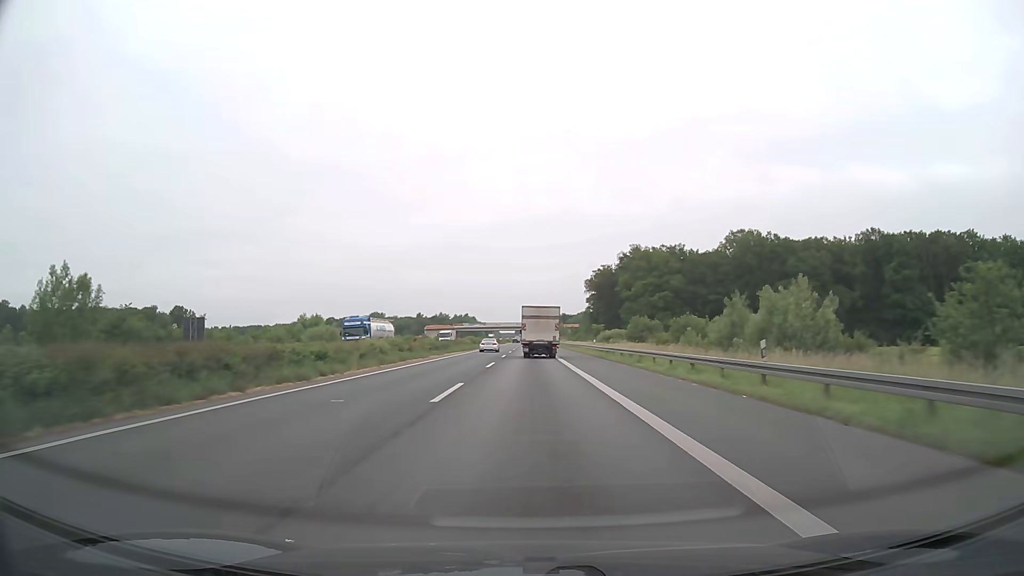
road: motorway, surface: asphalt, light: Day
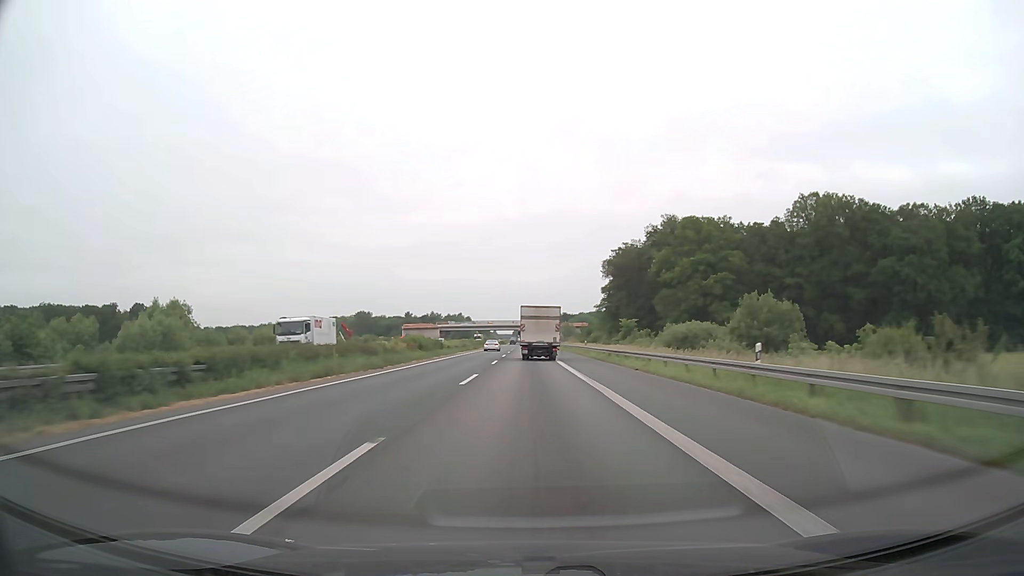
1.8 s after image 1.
(+0.1, +47.4) m; 0°
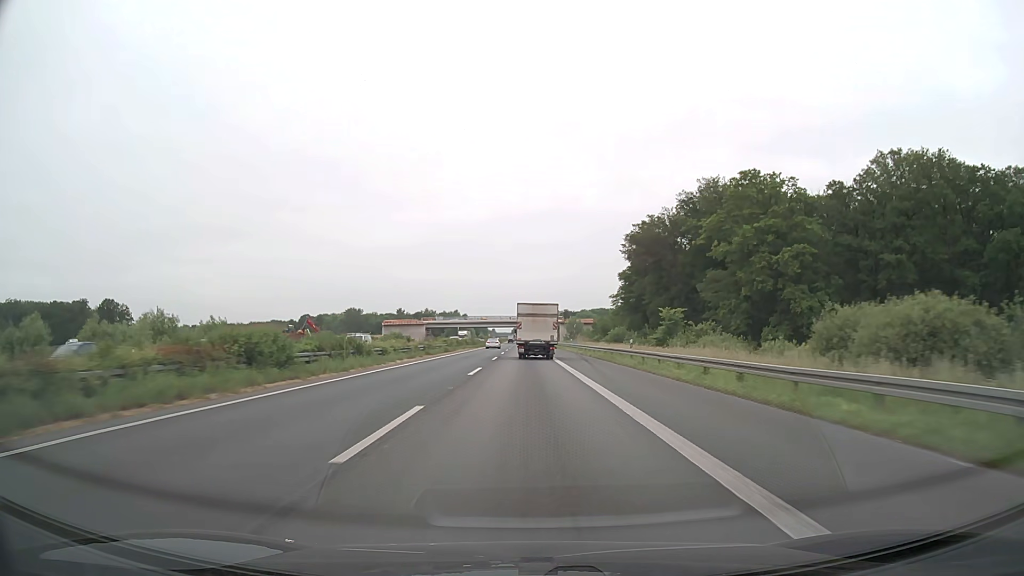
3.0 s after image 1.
(0.0, +31.5) m; 0°
